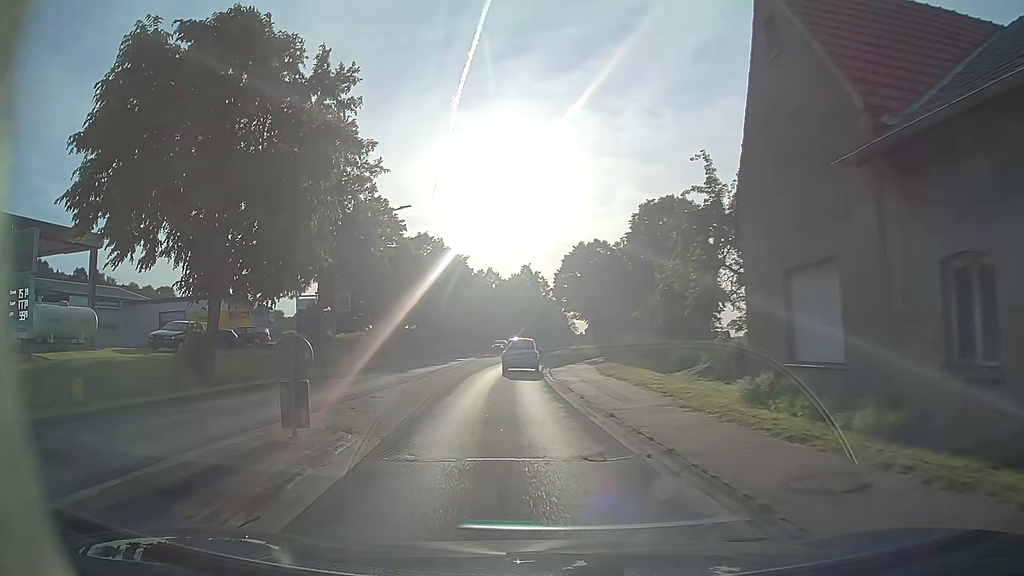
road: primary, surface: asphalt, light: Day
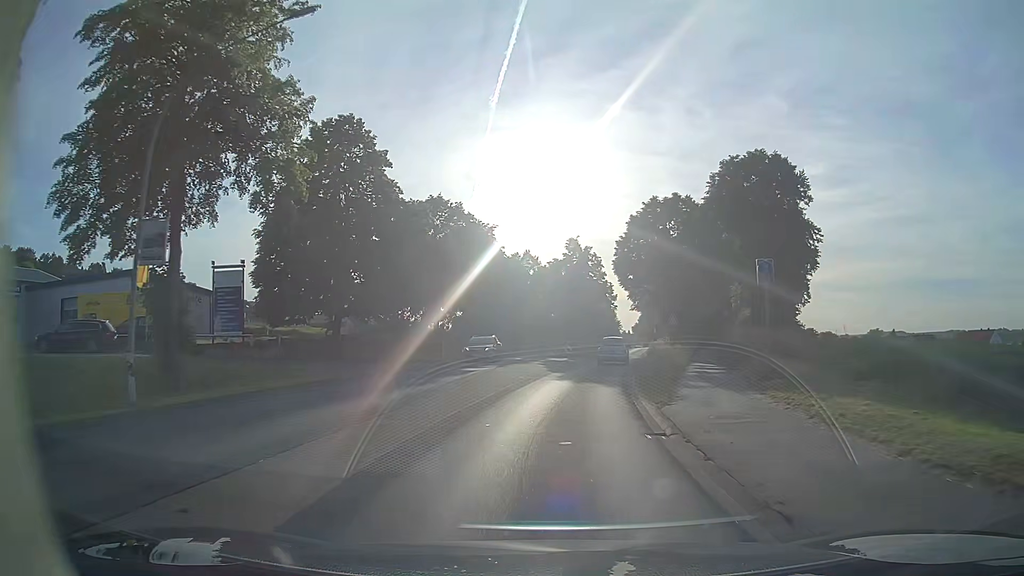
(-1.3, +20.4) m; -4°
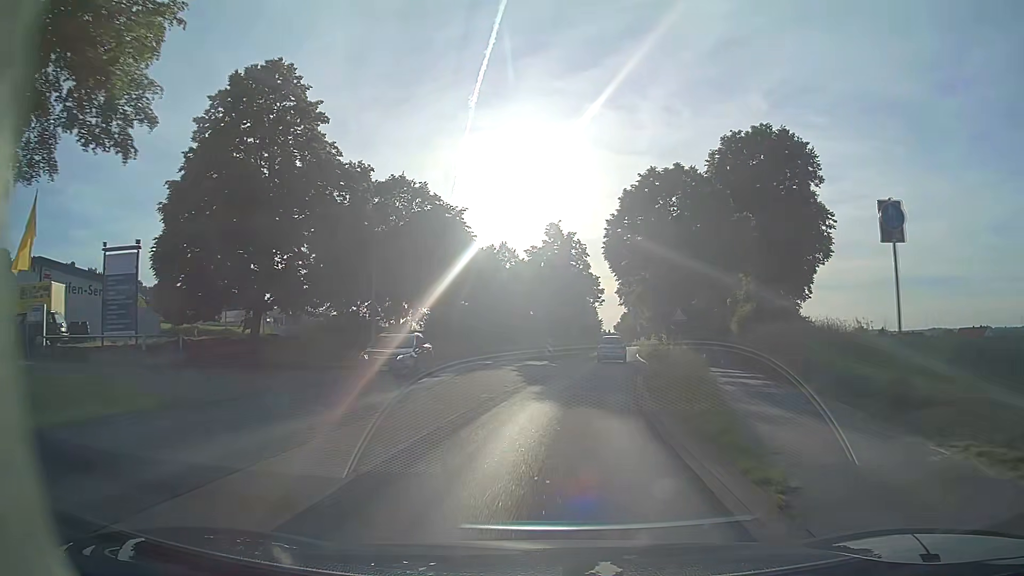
(+0.1, +7.8) m; +2°
(0, +10) (+1, +20) (+2, +30) (+3, +40) (+4, +50) (+6, +60) (+7, +70) (+8, +79) (+10, +89) (+11, +99) m
